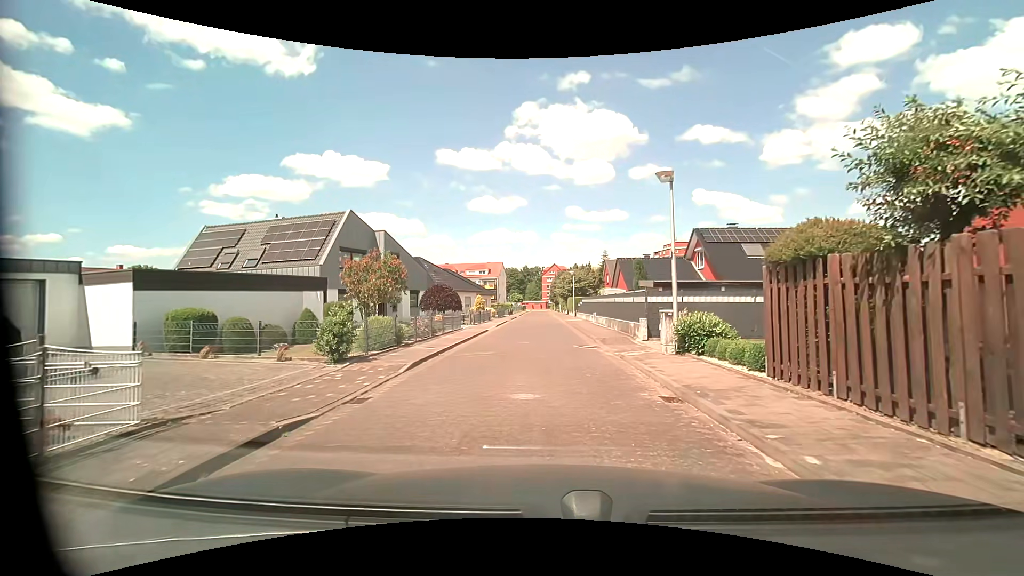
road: residential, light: Day
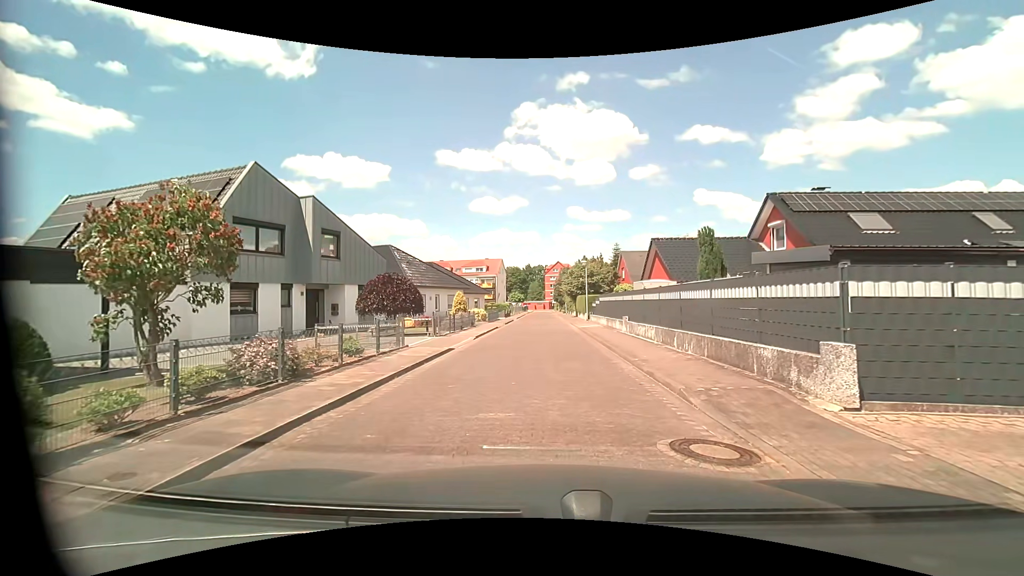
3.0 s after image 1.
(-0.1, +11.8) m; 0°
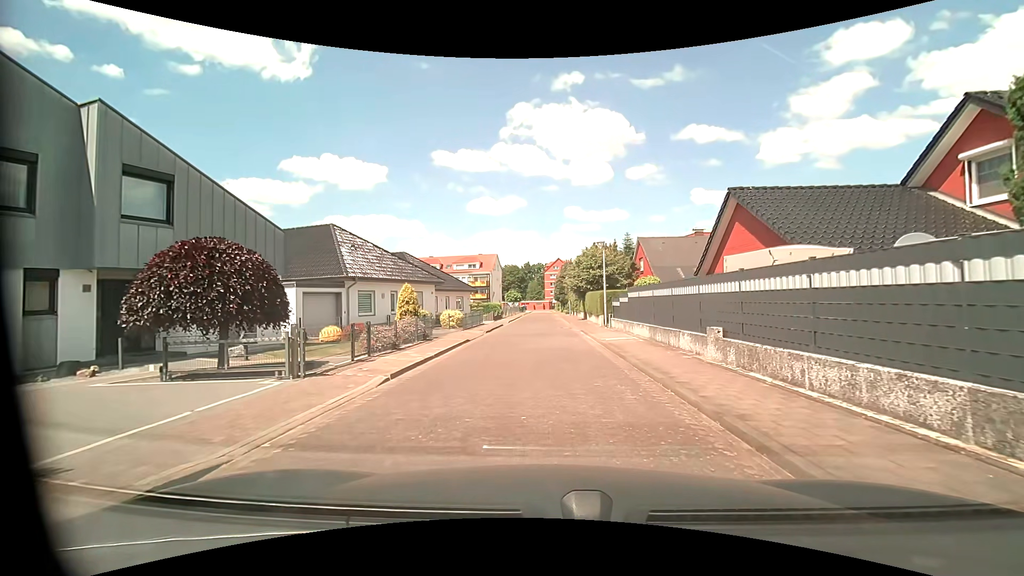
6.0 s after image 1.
(-0.1, +12.1) m; 0°
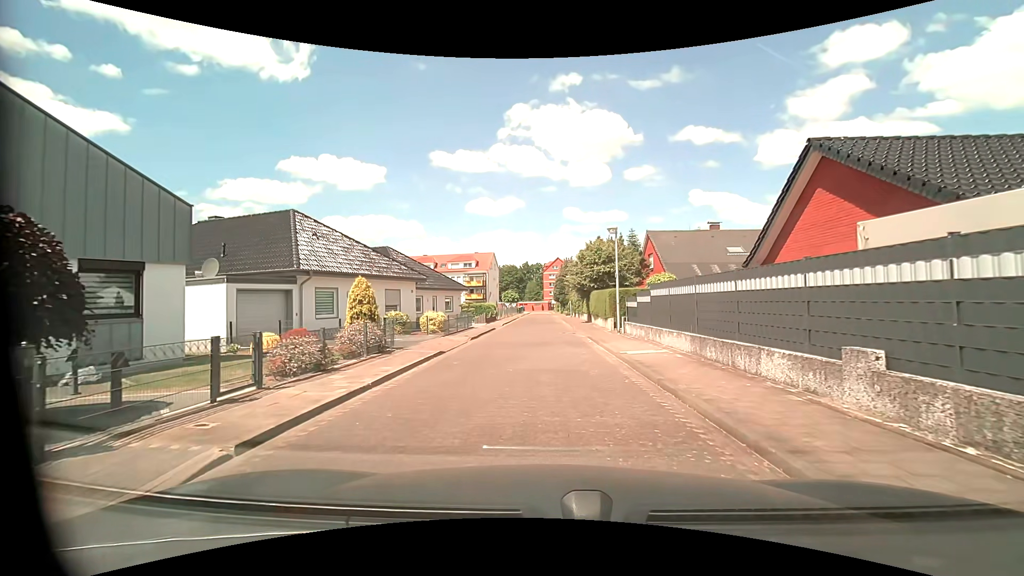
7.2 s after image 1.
(0.0, +5.0) m; -1°
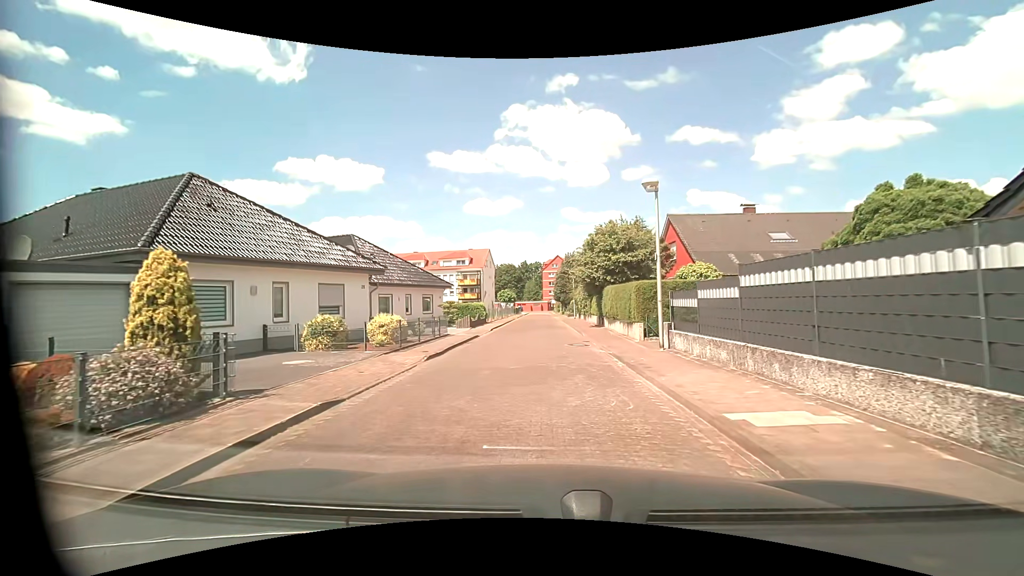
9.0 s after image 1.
(+0.1, +8.0) m; +1°
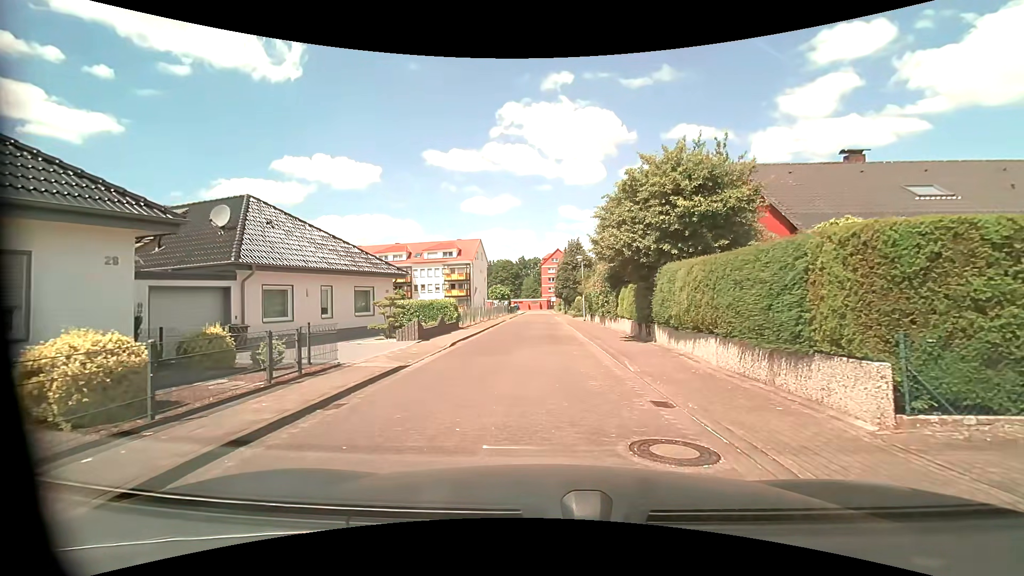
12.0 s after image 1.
(-0.1, +12.8) m; -1°
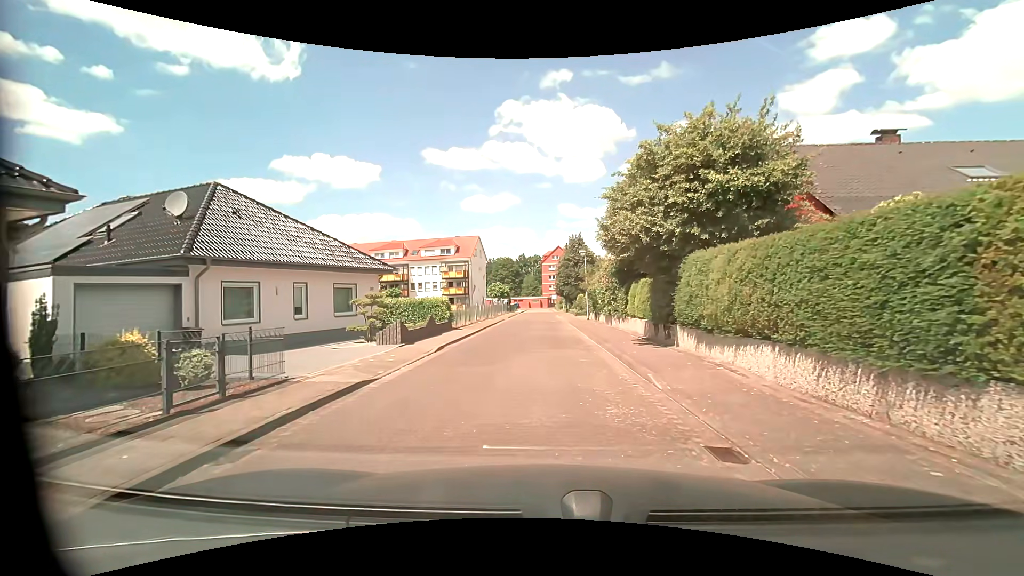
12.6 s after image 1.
(0.0, +2.4) m; 0°
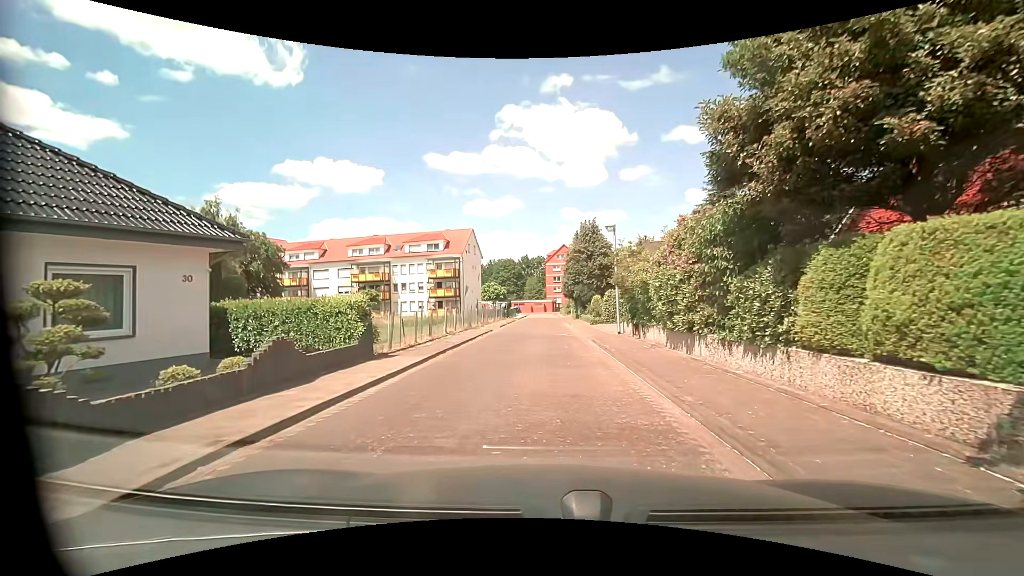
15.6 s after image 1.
(+0.1, +12.5) m; 0°
